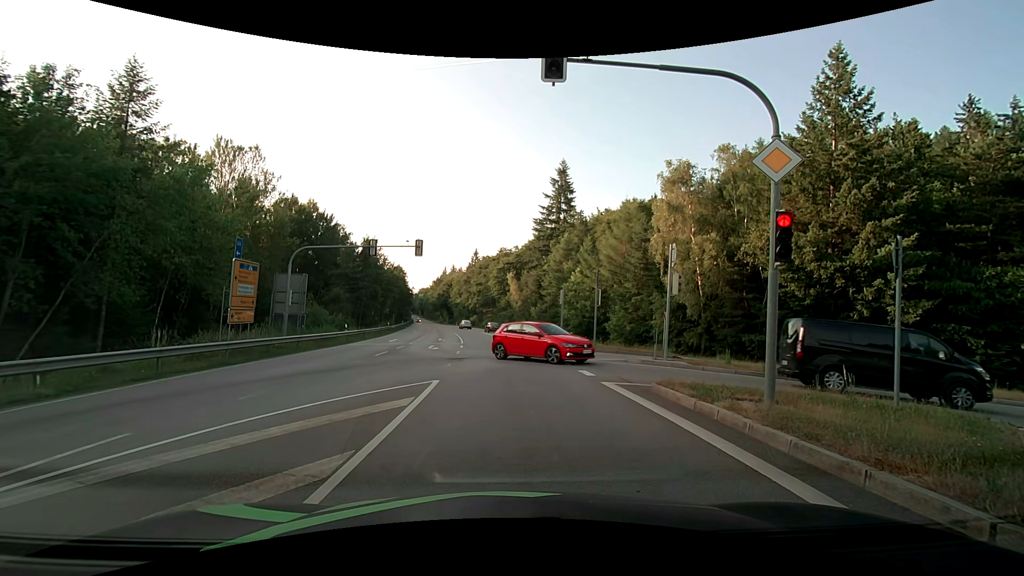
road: secondary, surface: asphalt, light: Day
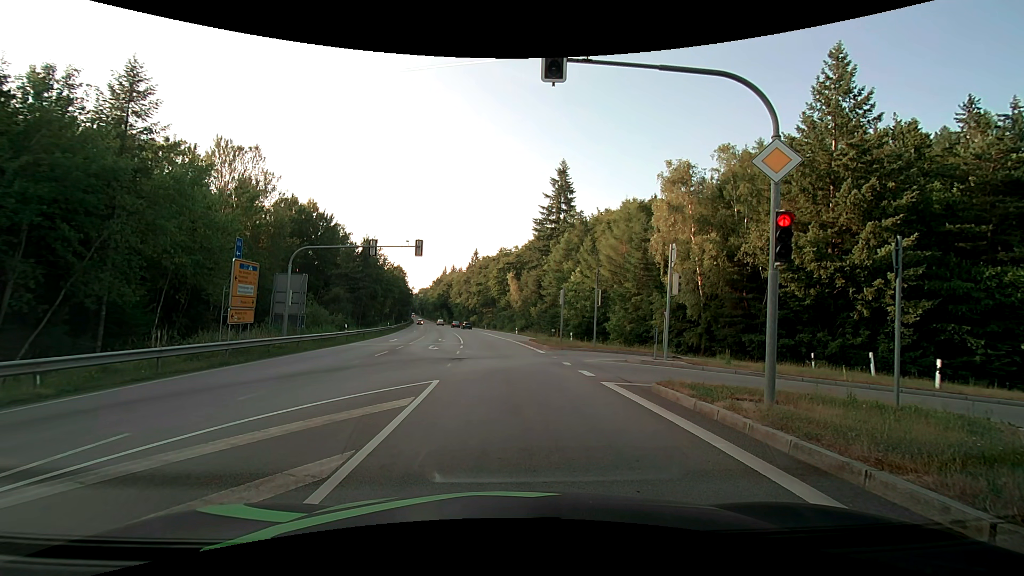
(0.0, 0.0) m; 0°
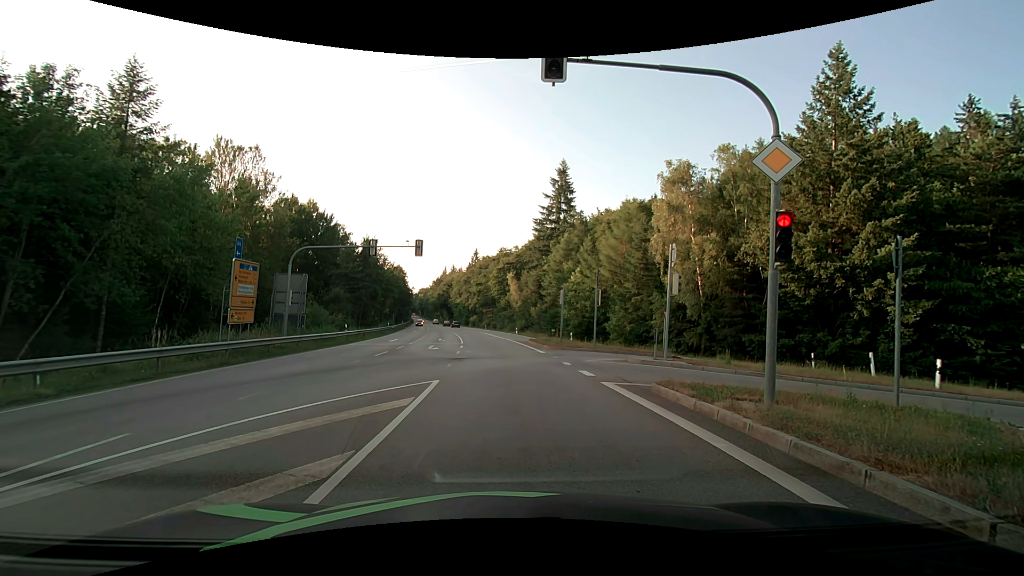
(0.0, 0.0) m; 0°
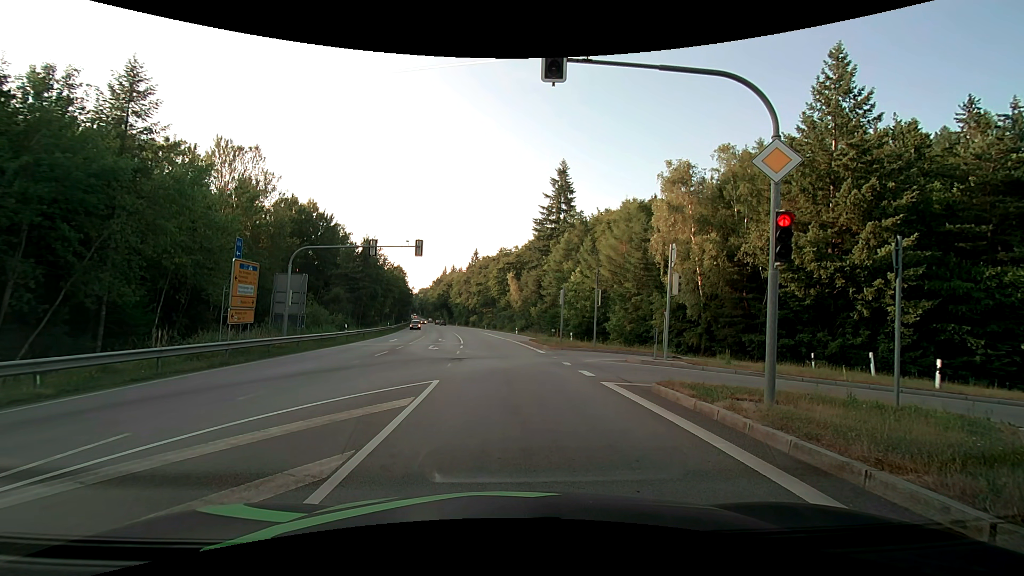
(0.0, 0.0) m; 0°
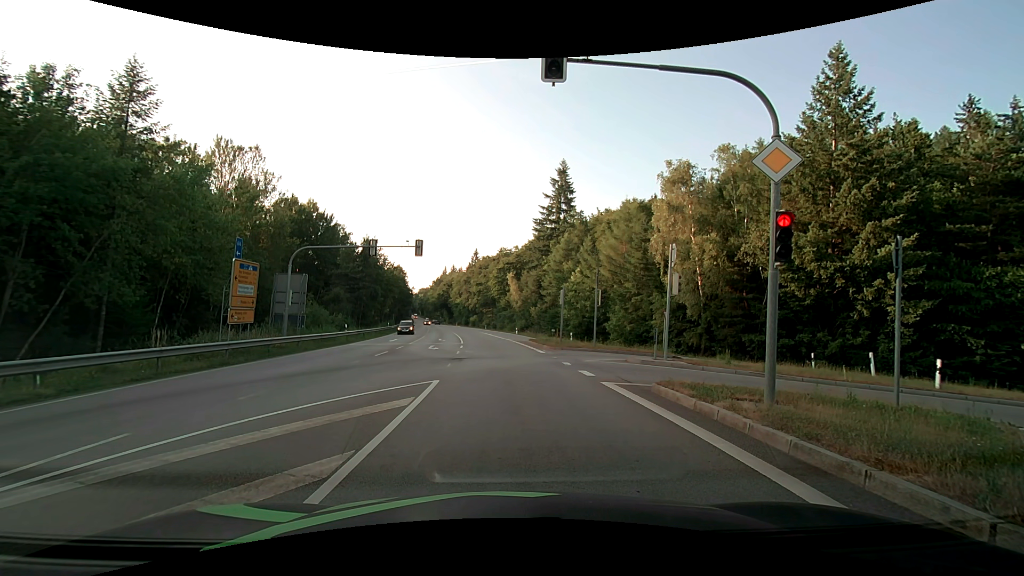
(0.0, 0.0) m; 0°
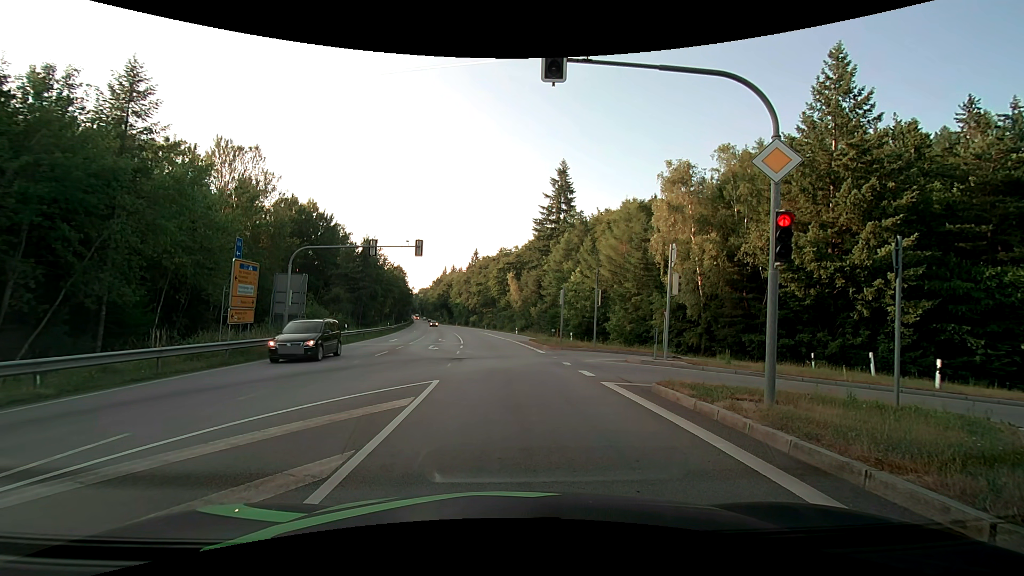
(0.0, 0.0) m; 0°
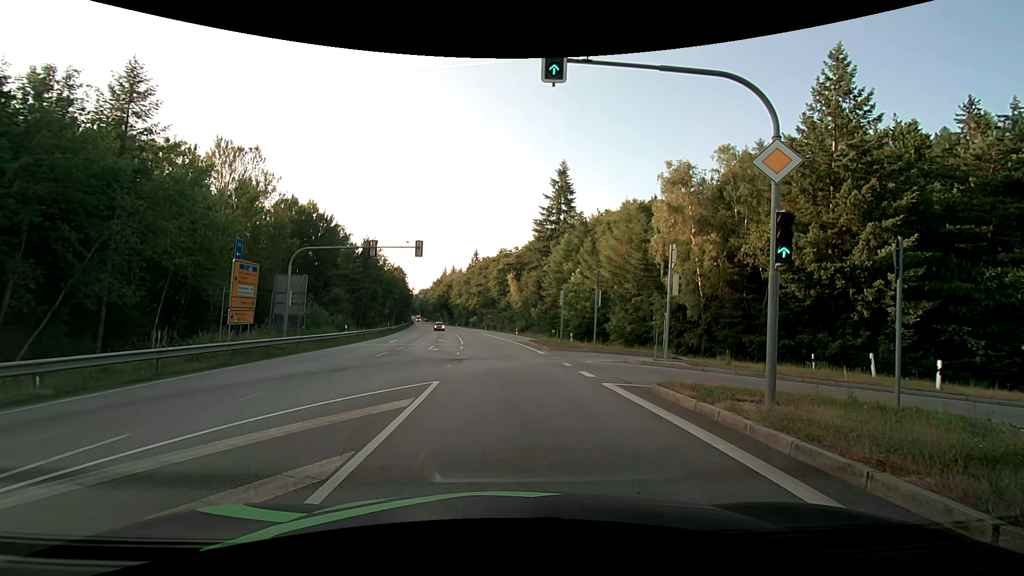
(0.0, 0.0) m; 0°
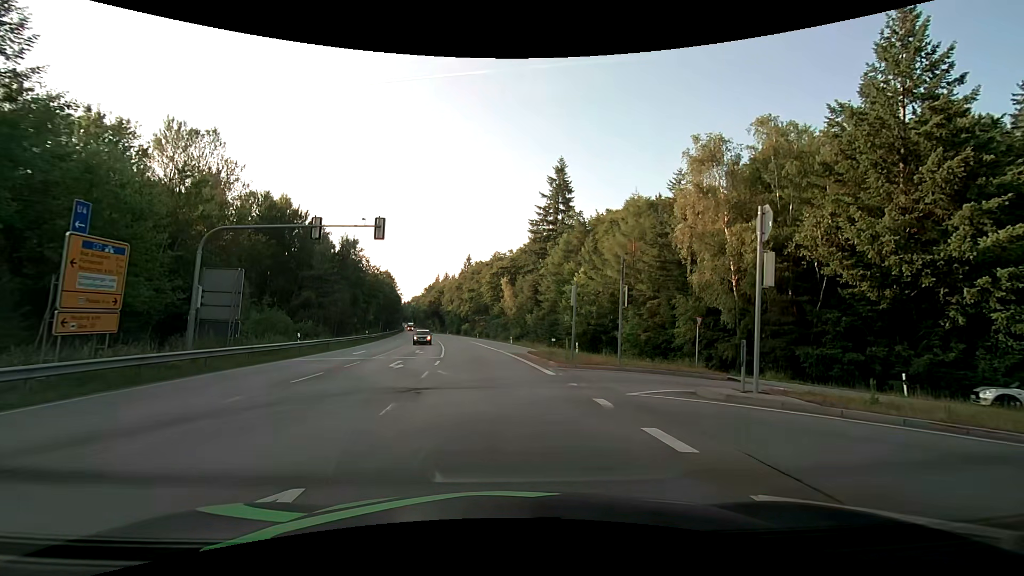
(0.0, +8.1) m; -1°
(0, +10) (0, +20) (-1, +30) (-2, +40) (-3, +50) (-5, +60) (-6, +70) (-8, +80) (-9, +89) (-11, +99) m
